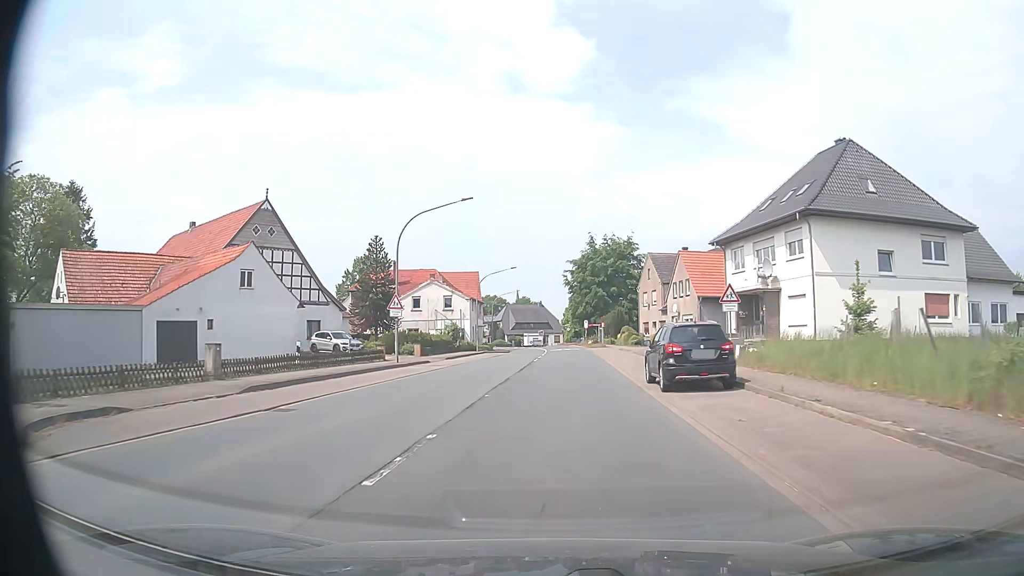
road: primary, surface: asphalt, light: Day
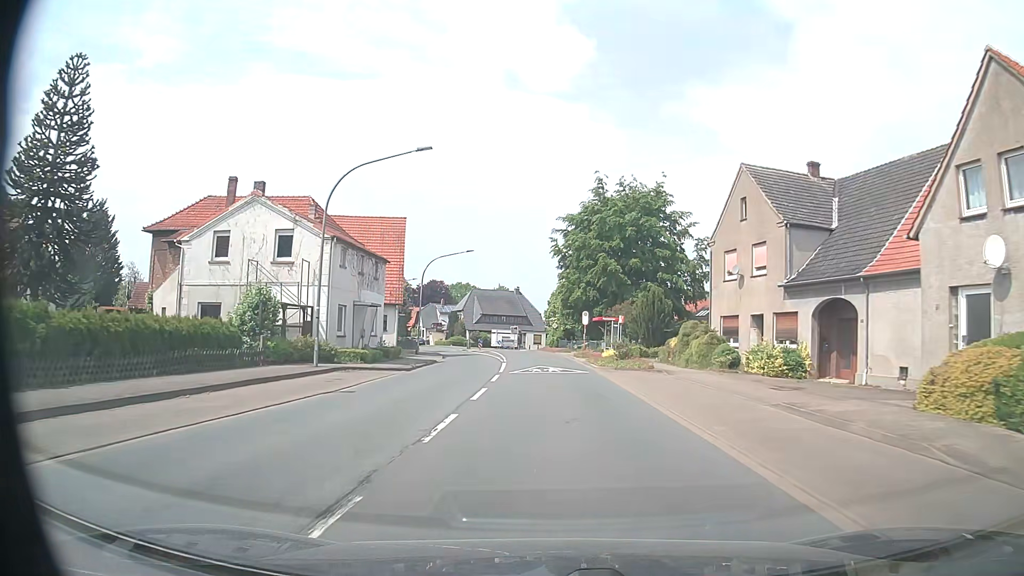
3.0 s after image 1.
(+0.9, +40.3) m; +2°
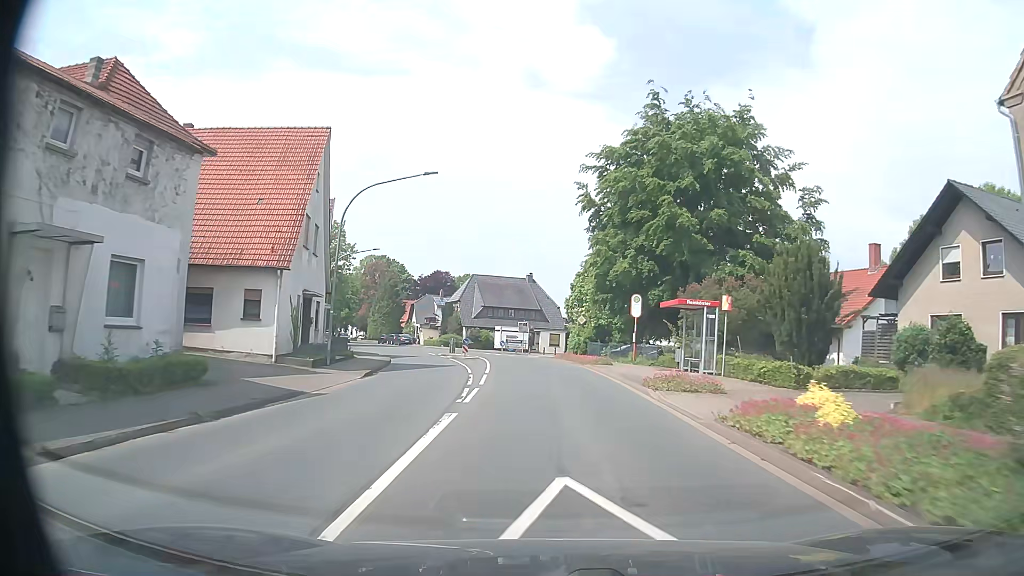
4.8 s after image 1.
(-0.3, +24.2) m; -1°
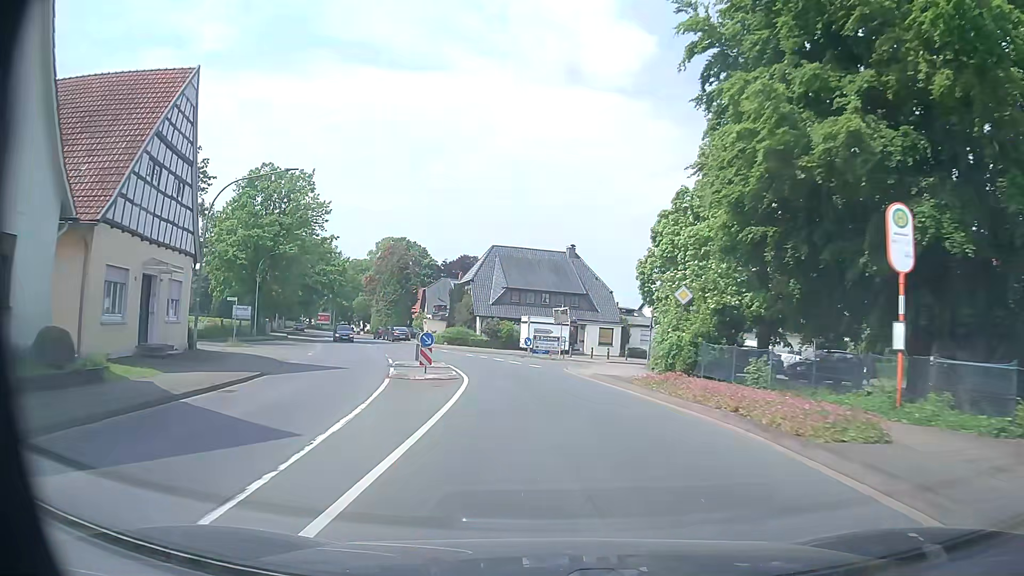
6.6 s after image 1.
(-0.6, +24.3) m; -3°
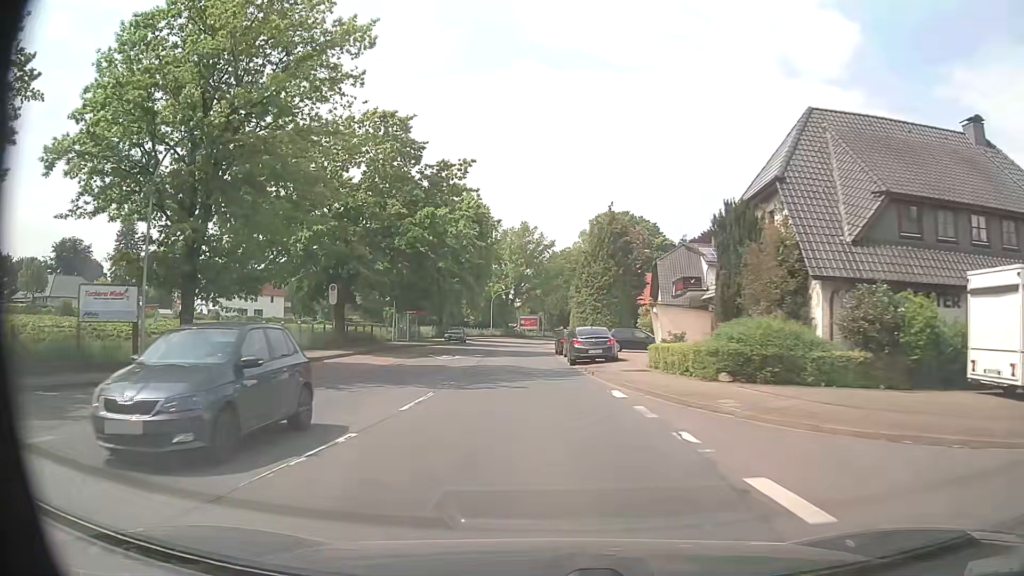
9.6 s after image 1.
(-6.5, +39.9) m; -20°
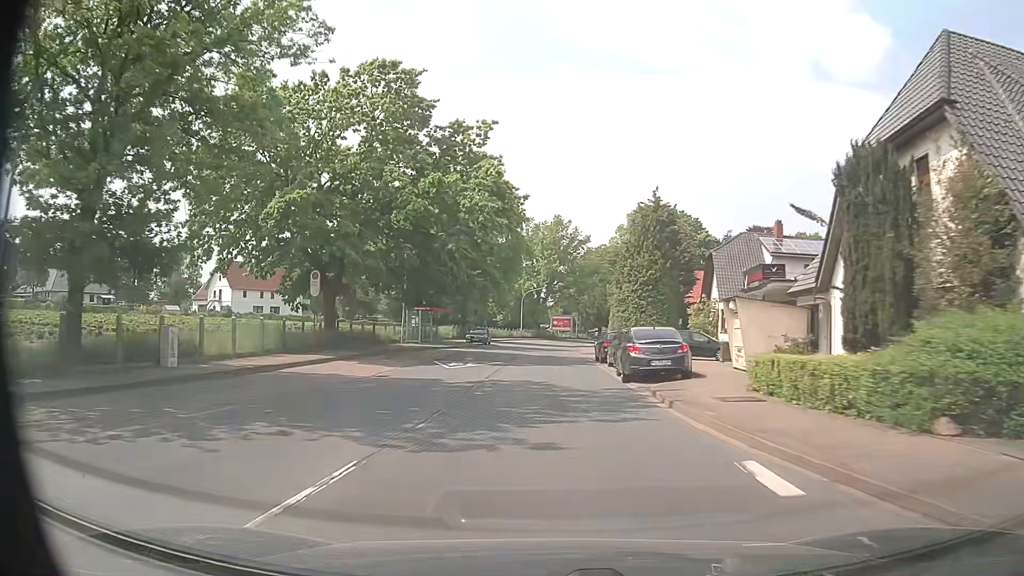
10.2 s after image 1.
(-0.2, +8.1) m; -3°
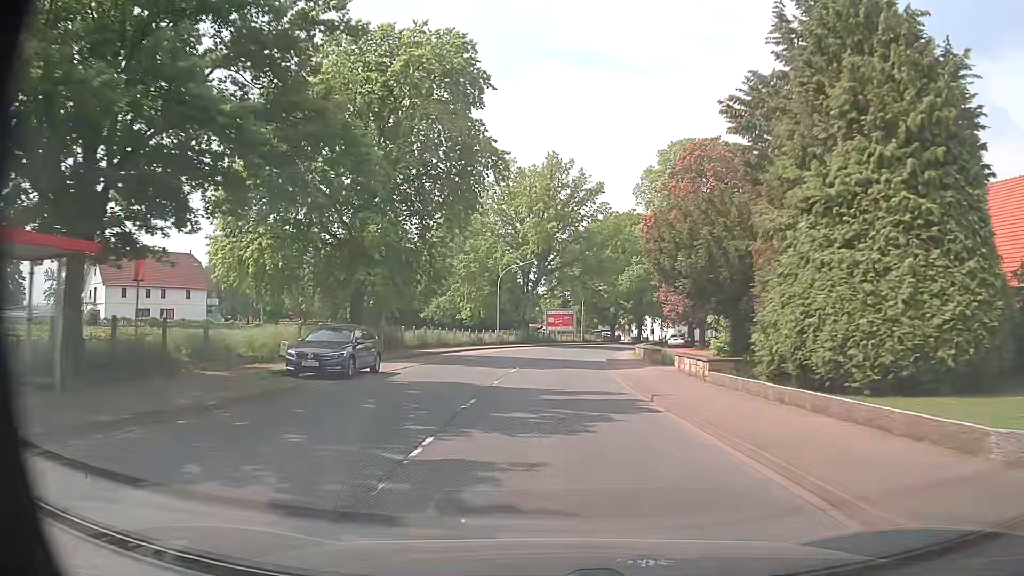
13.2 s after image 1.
(-0.2, +40.6) m; +1°
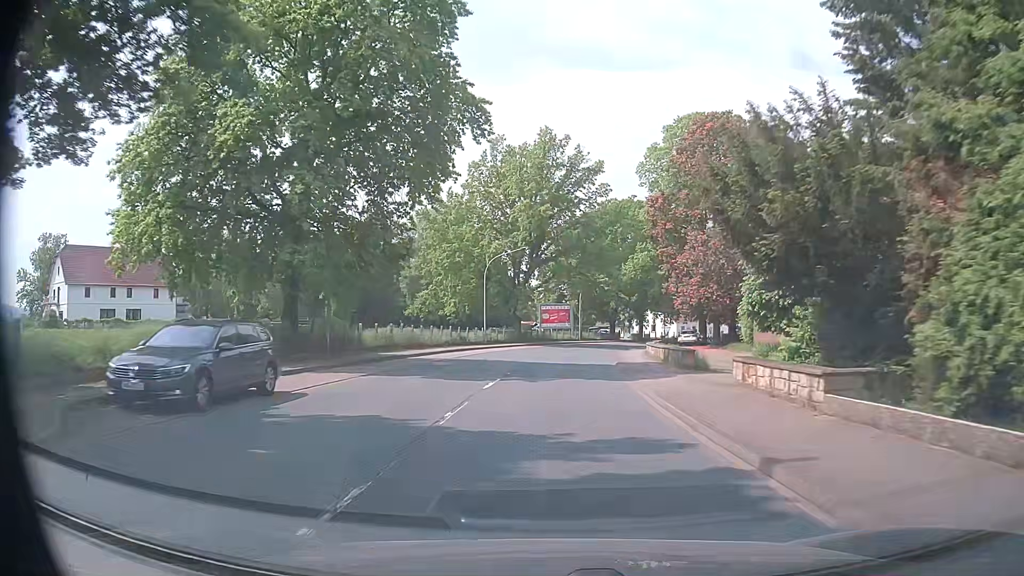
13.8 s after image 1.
(+0.1, +8.1) m; +1°
(0, +10) (0, +20) (+1, +30) (+2, +40) (+3, +50) (+5, +60) (+8, +69) (+11, +79) (+15, +88) (+20, +97) m
